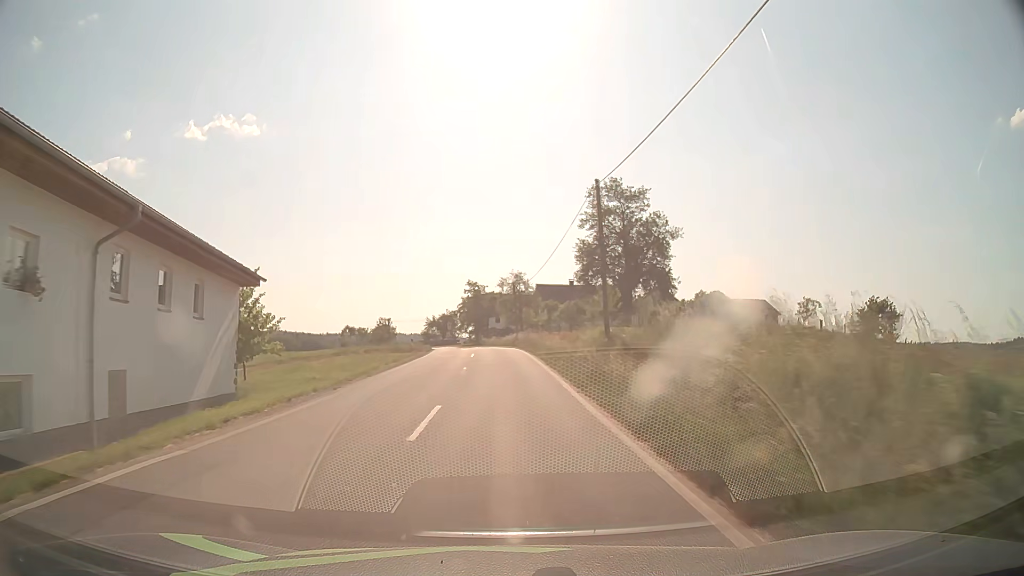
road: tertiary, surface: asphalt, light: Day
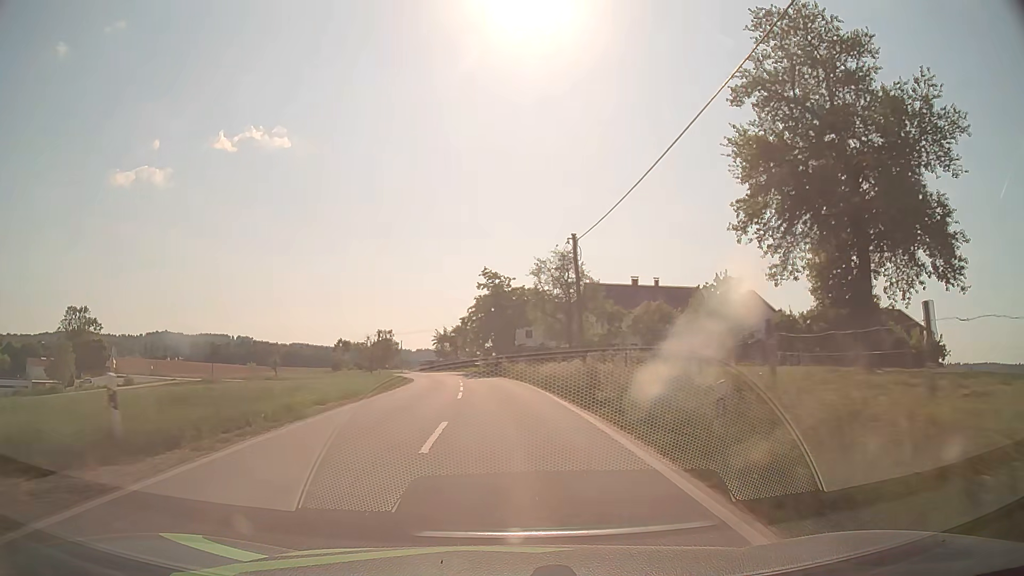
(-0.6, +36.0) m; -3°
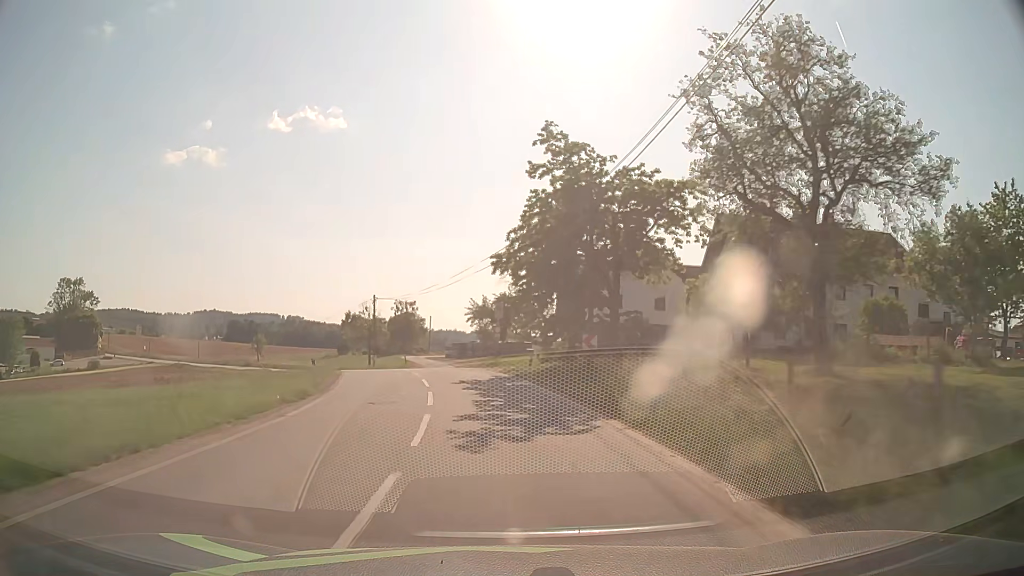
(-1.1, +36.2) m; -5°
